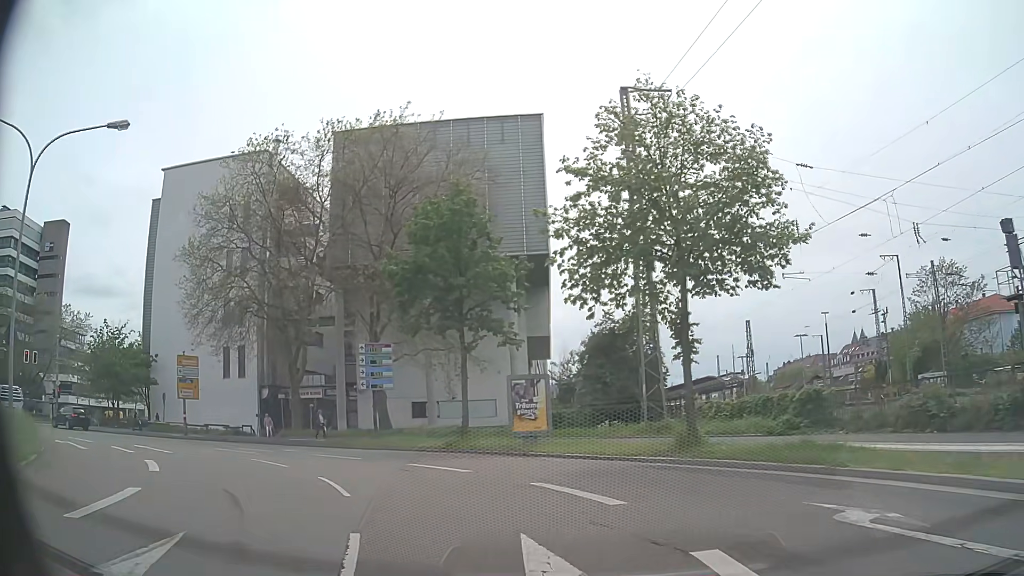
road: secondary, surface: asphalt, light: Day
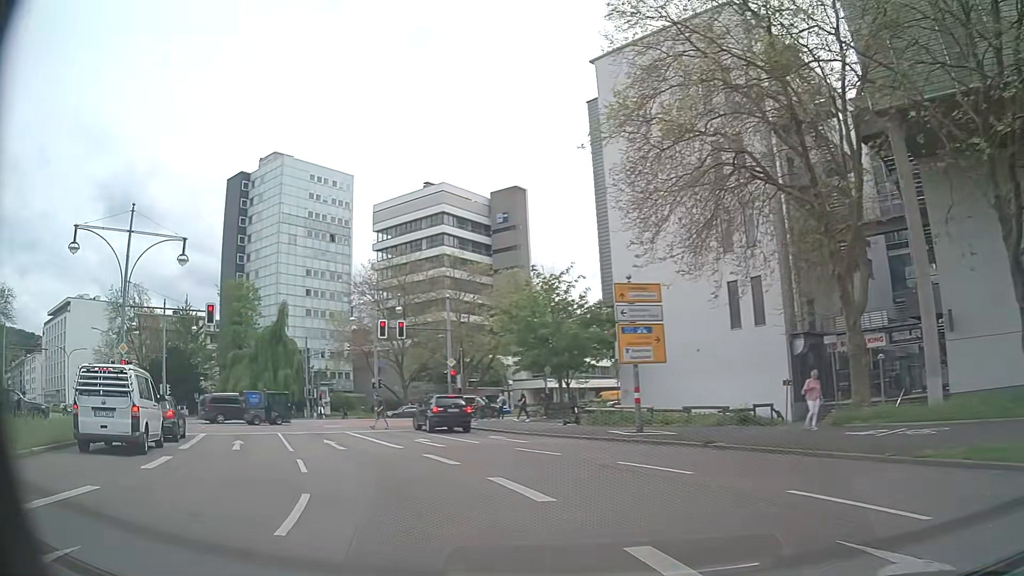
(-8.0, +20.3) m; -47°
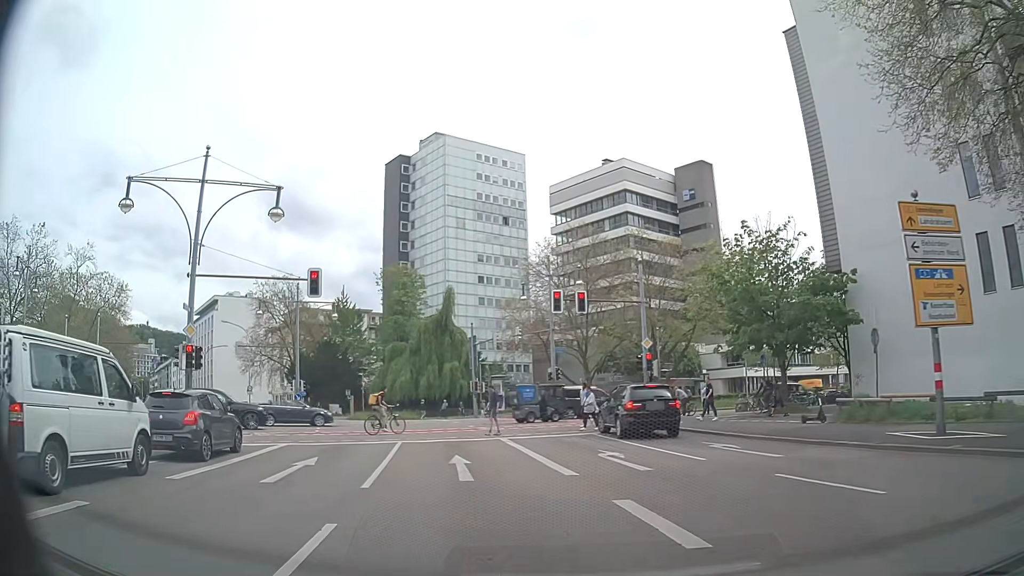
(-1.3, +8.7) m; -16°
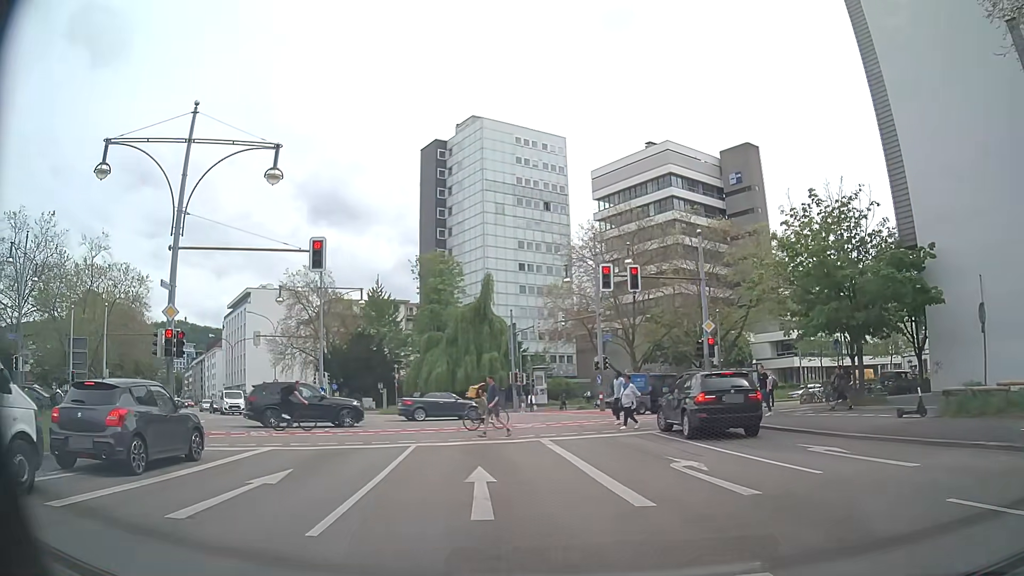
(-0.1, +3.9) m; -3°
(-1, +10) (-2, +20) (-3, +30) (-6, +39) (-10, +49) (-16, +57) (-22, +65) (-28, +73) (-34, +81) (-40, +89) m
